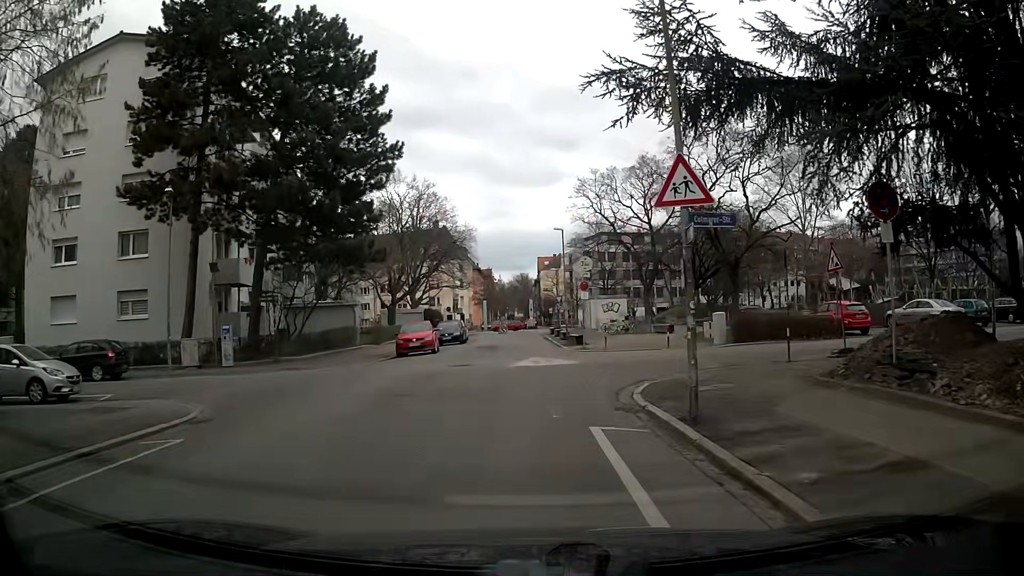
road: residential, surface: asphalt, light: Day
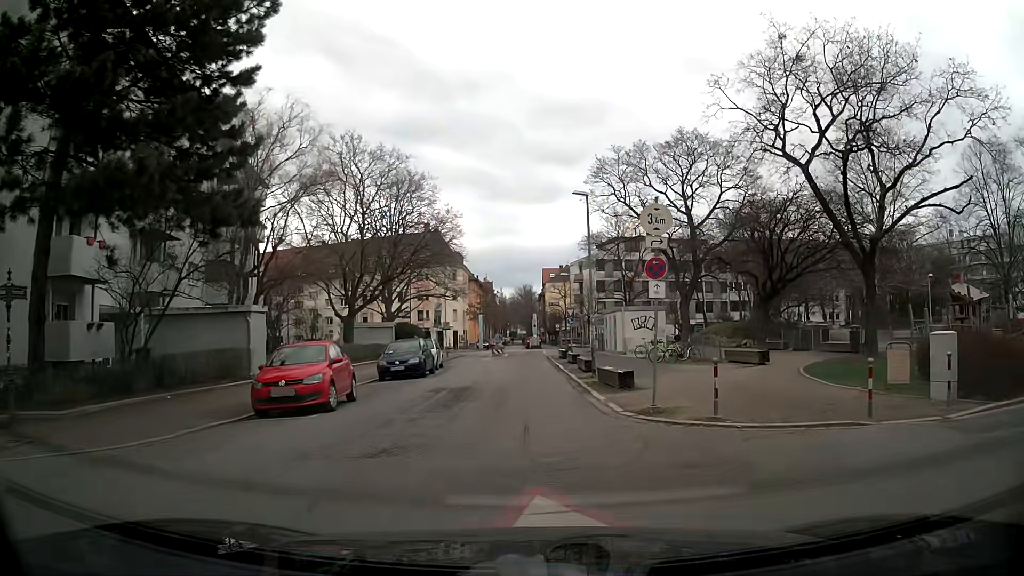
(+0.4, +15.0) m; +1°
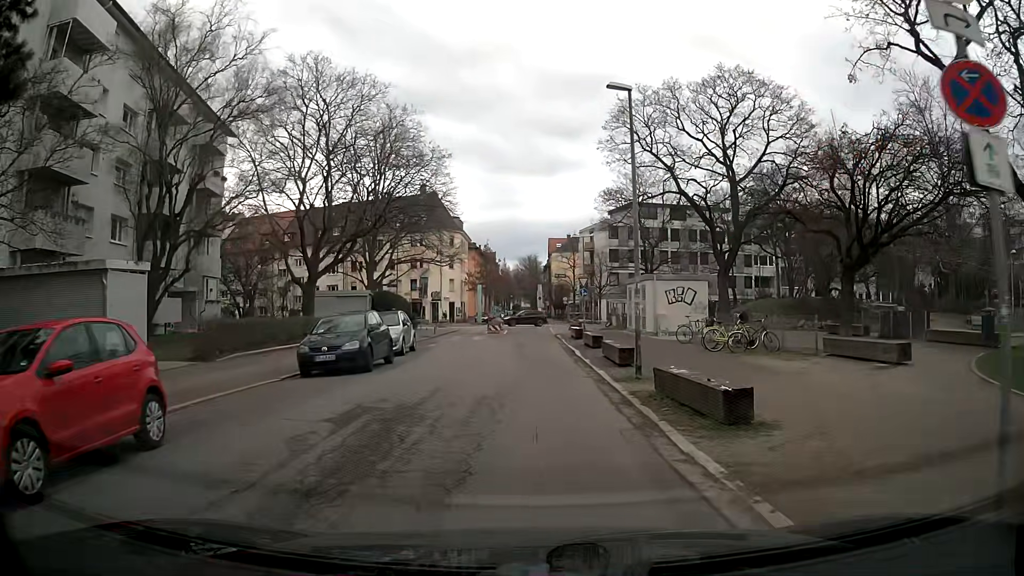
(0.0, +9.2) m; 0°
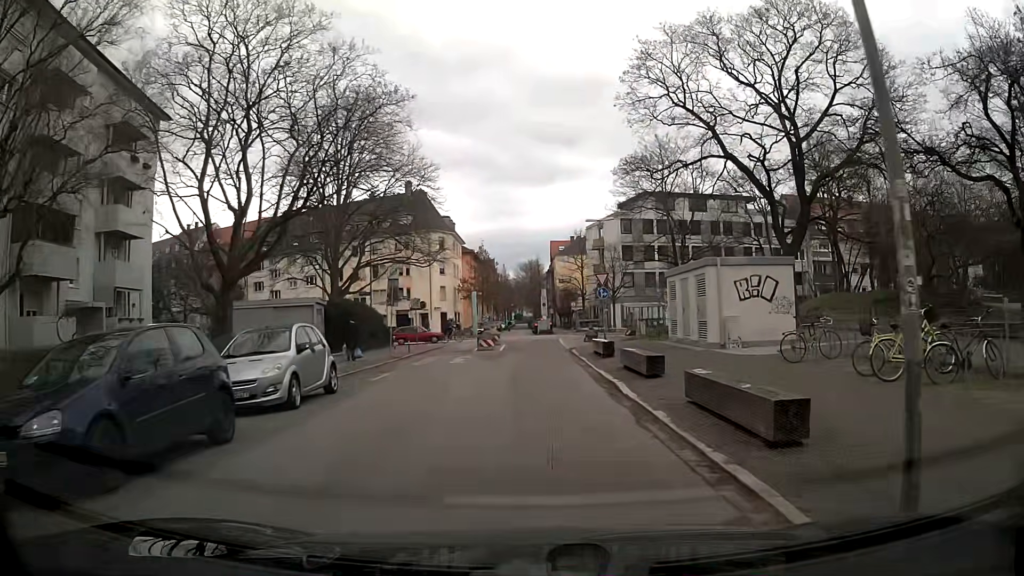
(-0.1, +10.8) m; 0°
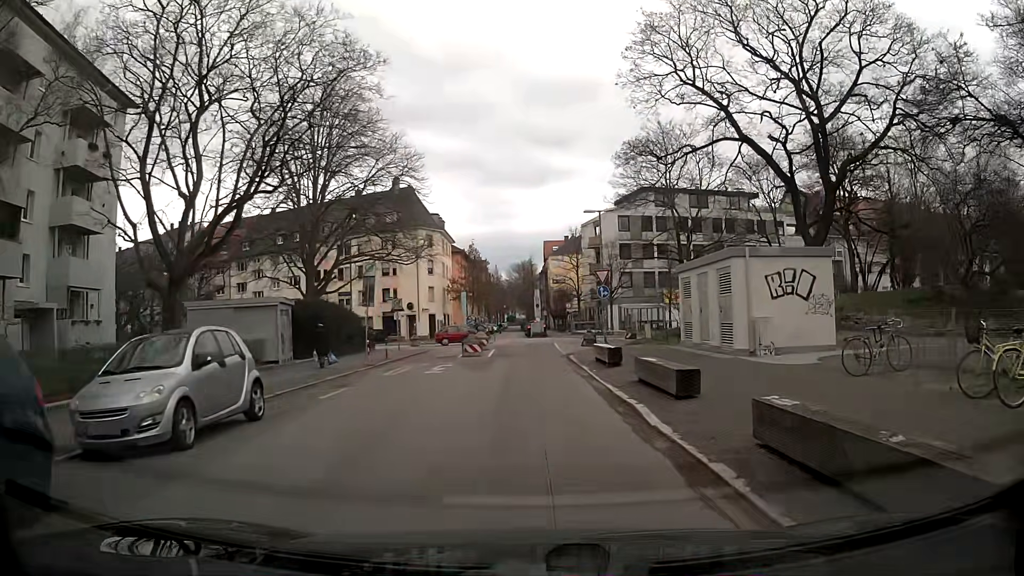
(+0.1, +3.6) m; +1°
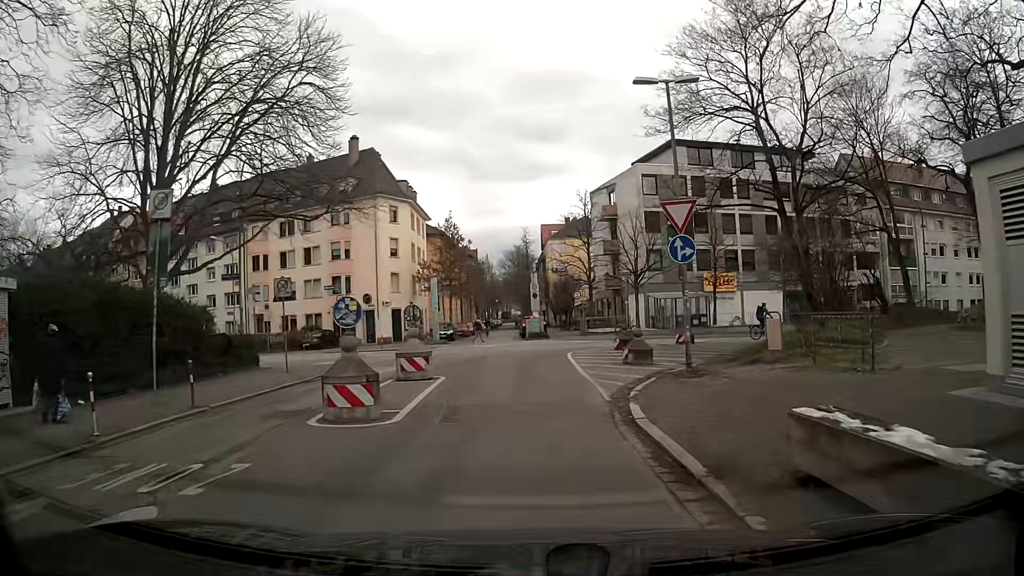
(-0.1, +17.5) m; 0°
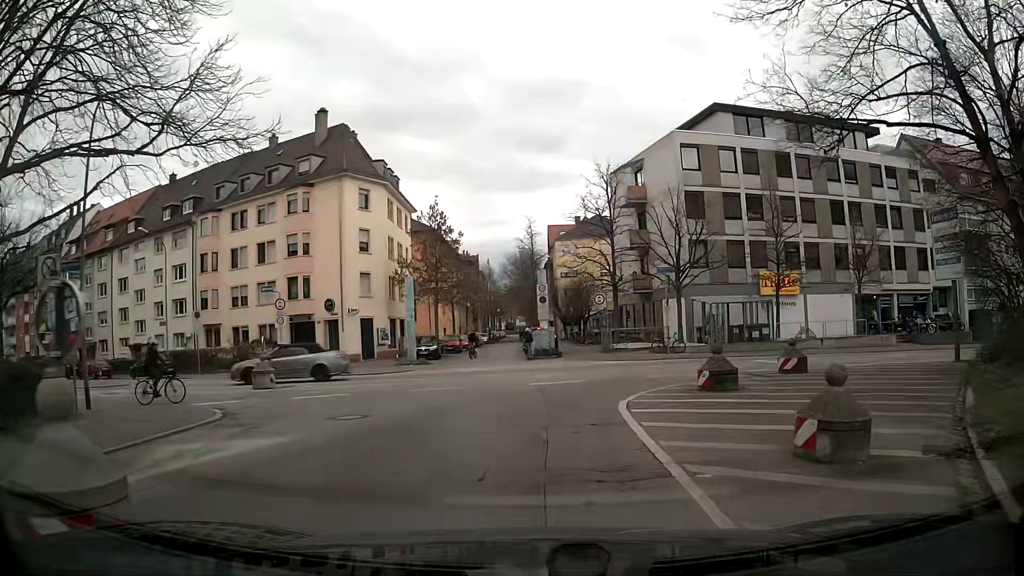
(-0.2, +11.7) m; -1°
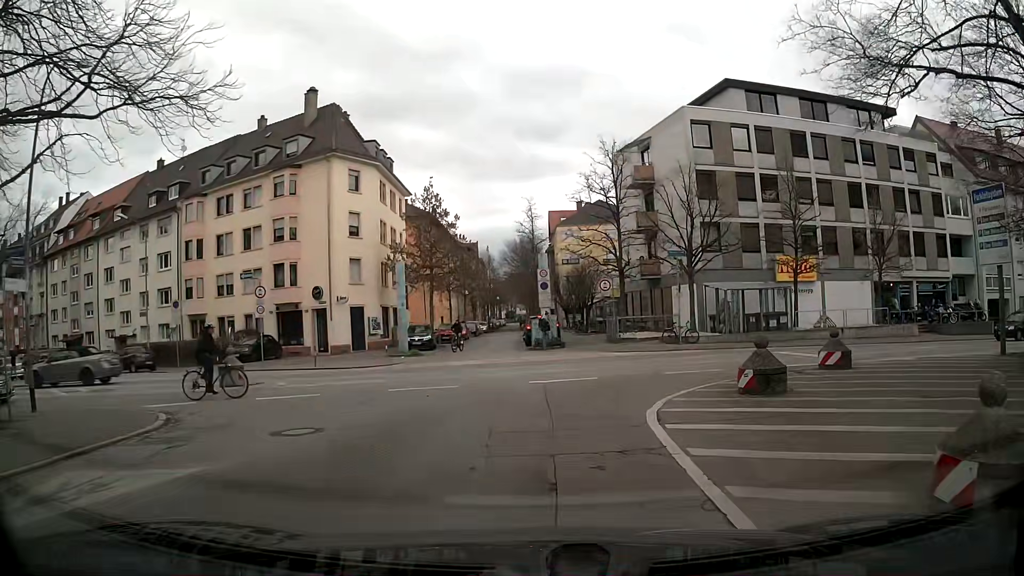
(0.0, +2.6) m; +1°
